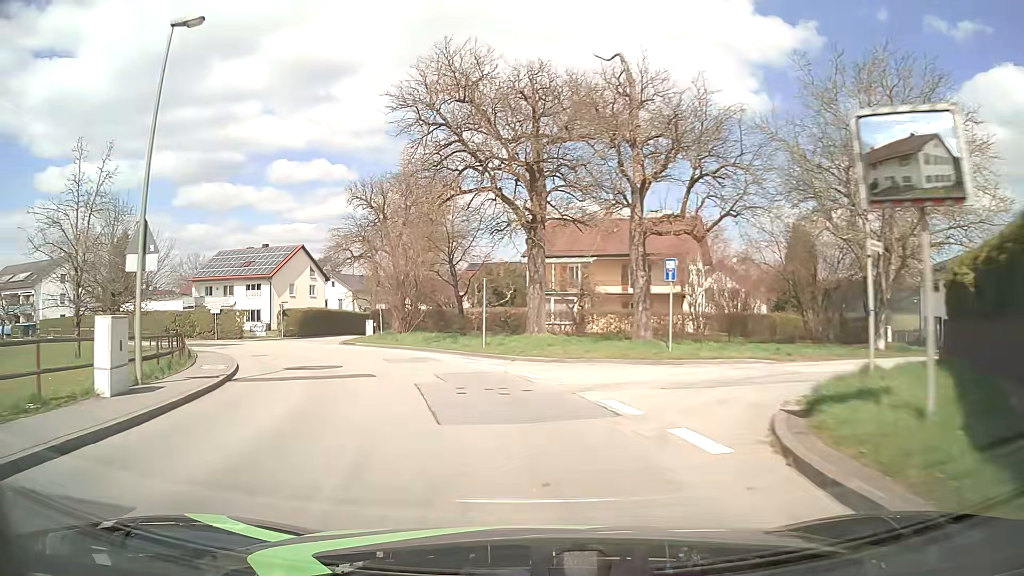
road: unclassified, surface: asphalt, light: Day
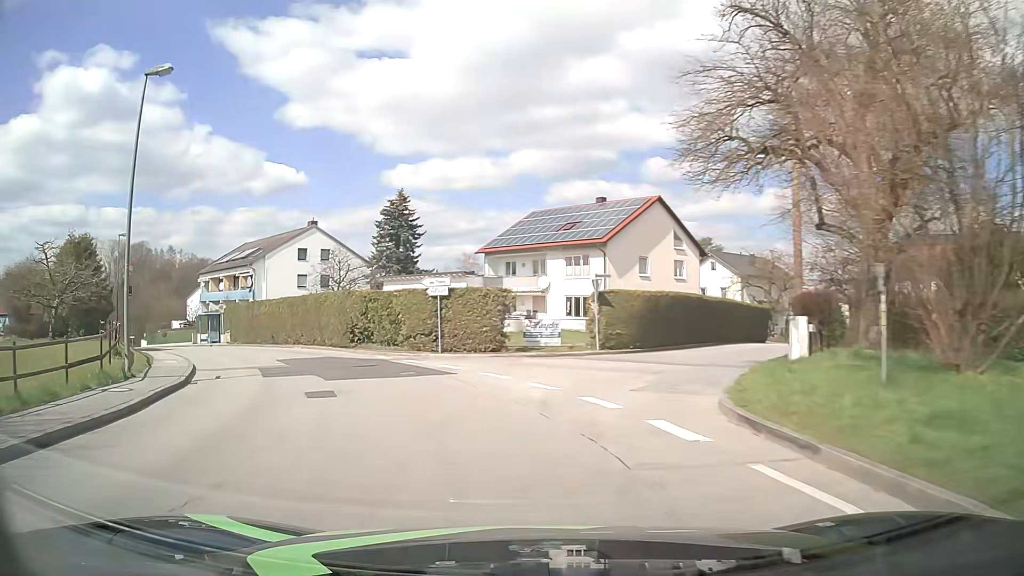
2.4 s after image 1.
(-7.7, +28.9) m; -33°
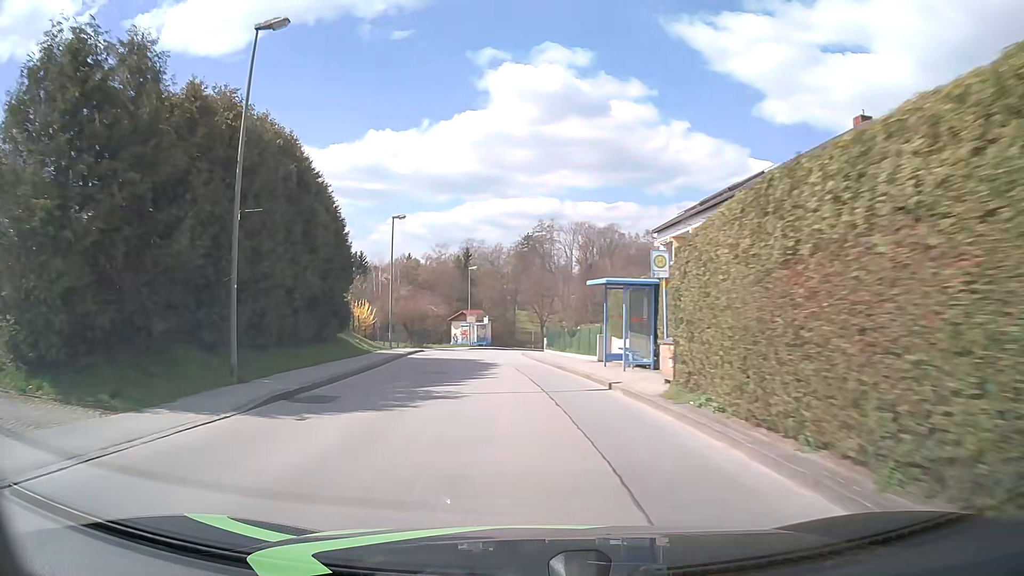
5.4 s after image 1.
(-14.2, +33.5) m; -42°
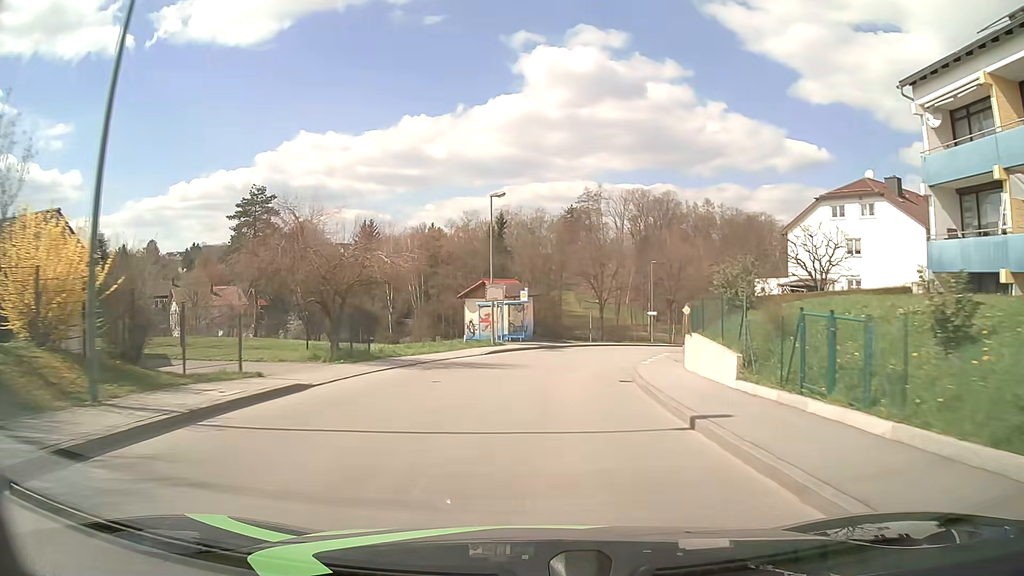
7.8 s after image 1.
(-2.2, +32.1) m; -4°
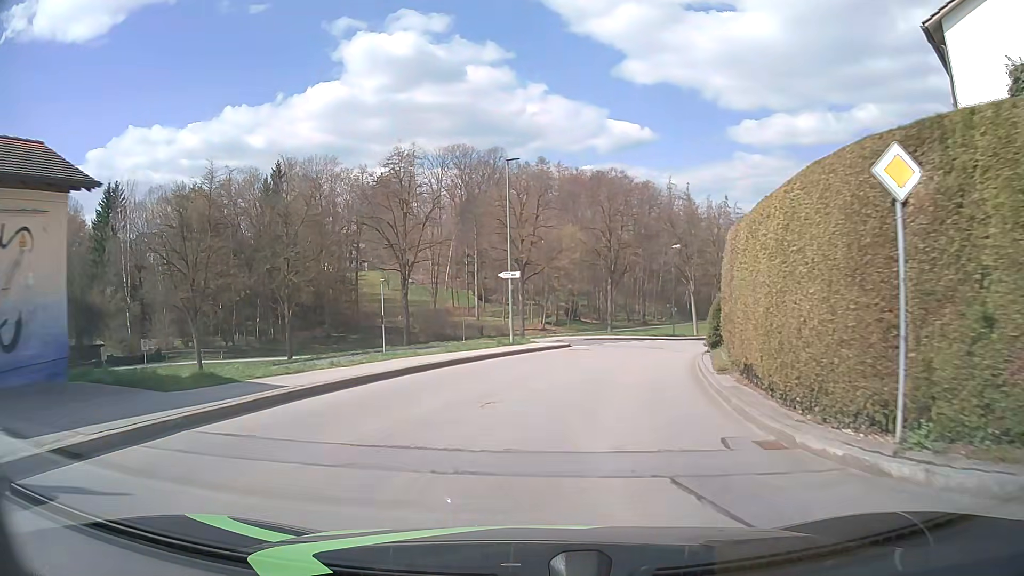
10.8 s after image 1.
(+4.2, +36.8) m; +15°
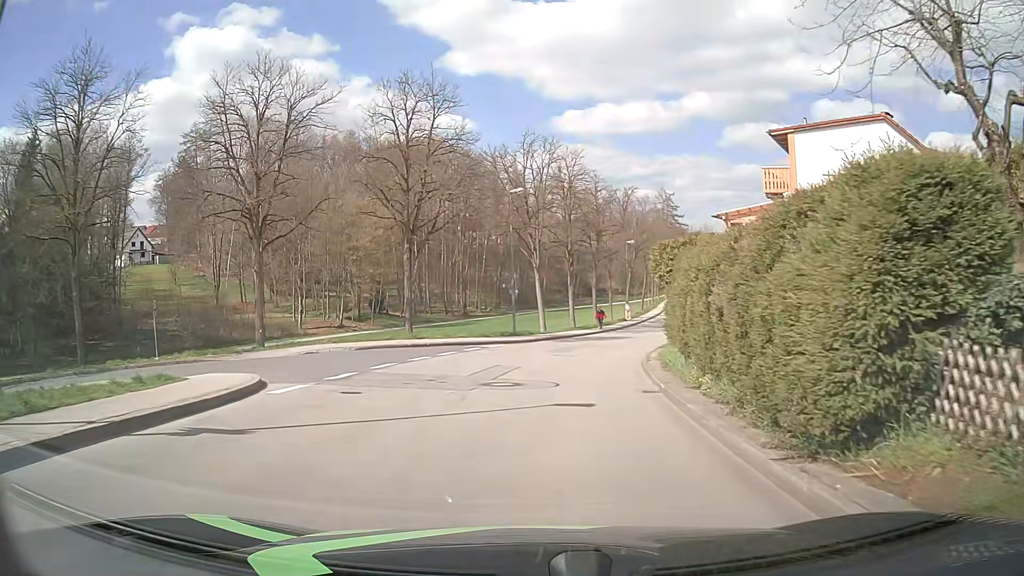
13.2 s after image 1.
(+3.1, +22.1) m; +15°
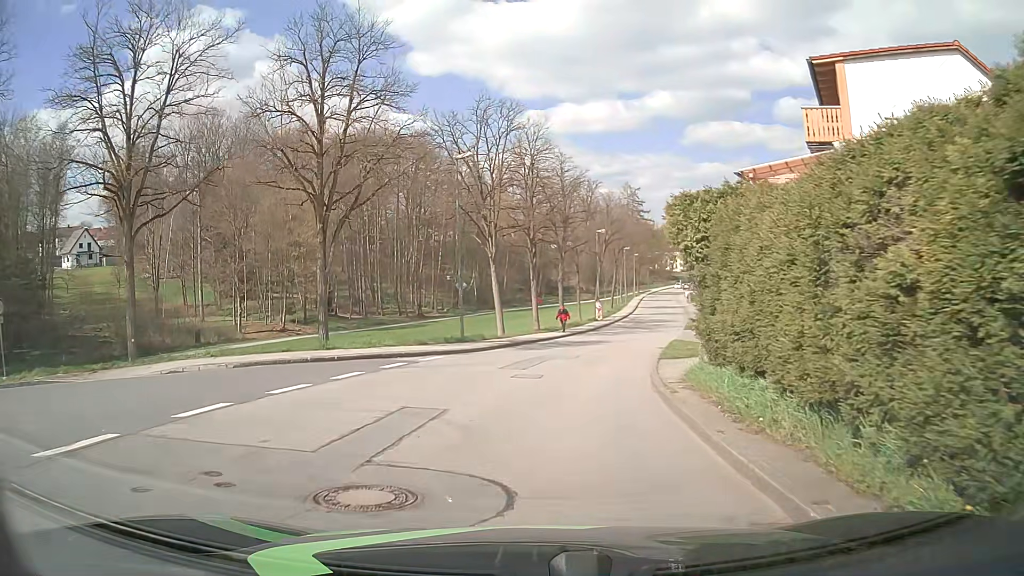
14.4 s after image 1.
(+0.3, +7.9) m; +3°
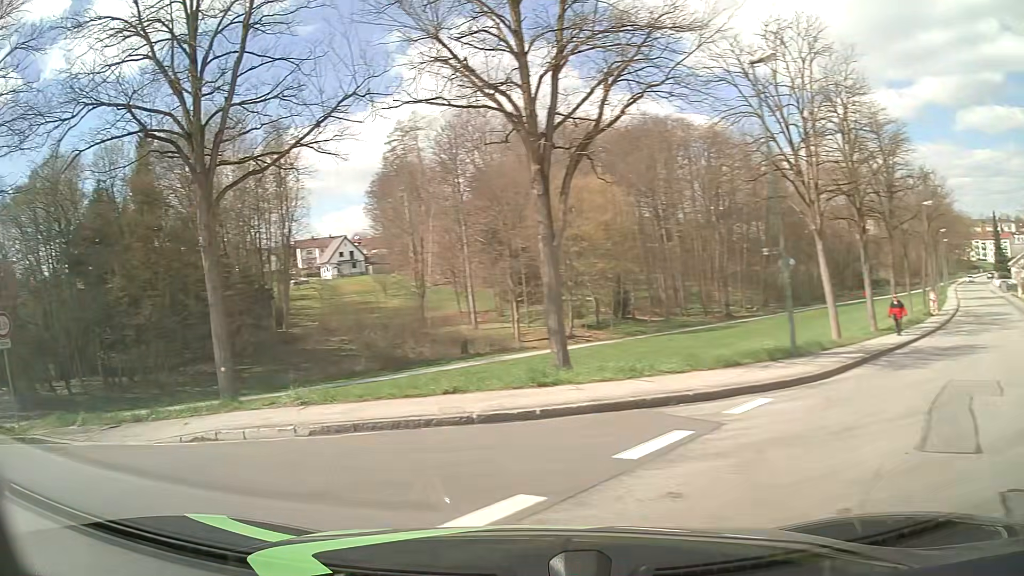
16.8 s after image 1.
(-0.9, +10.9) m; -25°
(-6, +8) (-15, +10) (-25, +9) (-35, +8) (-45, +8) (-55, +9) (-65, +11) (-75, +14) (-85, +15) (-95, +17) m
